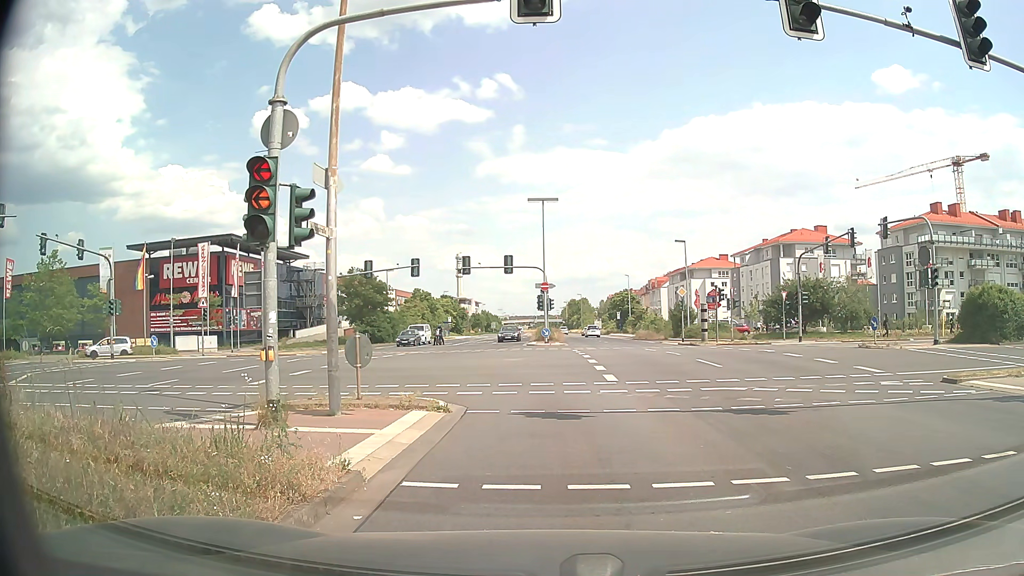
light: Day
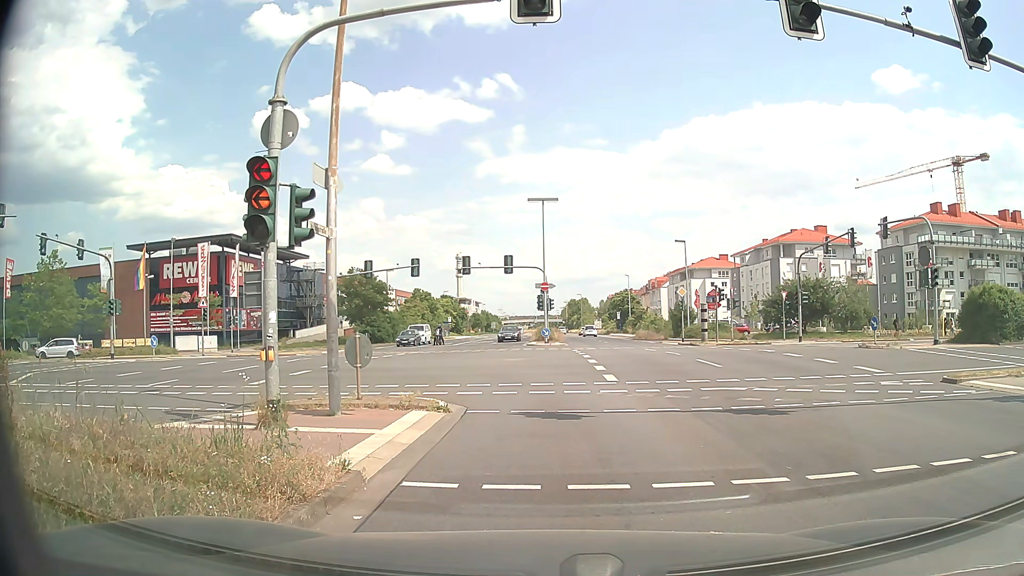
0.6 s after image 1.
(0.0, 0.0) m; 0°
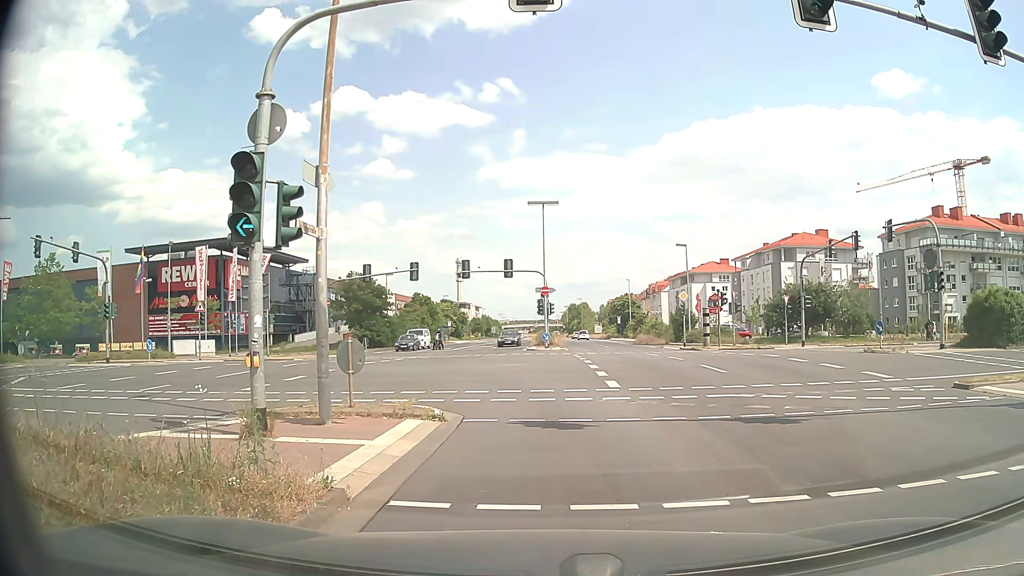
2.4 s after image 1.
(0.0, +0.5) m; 0°
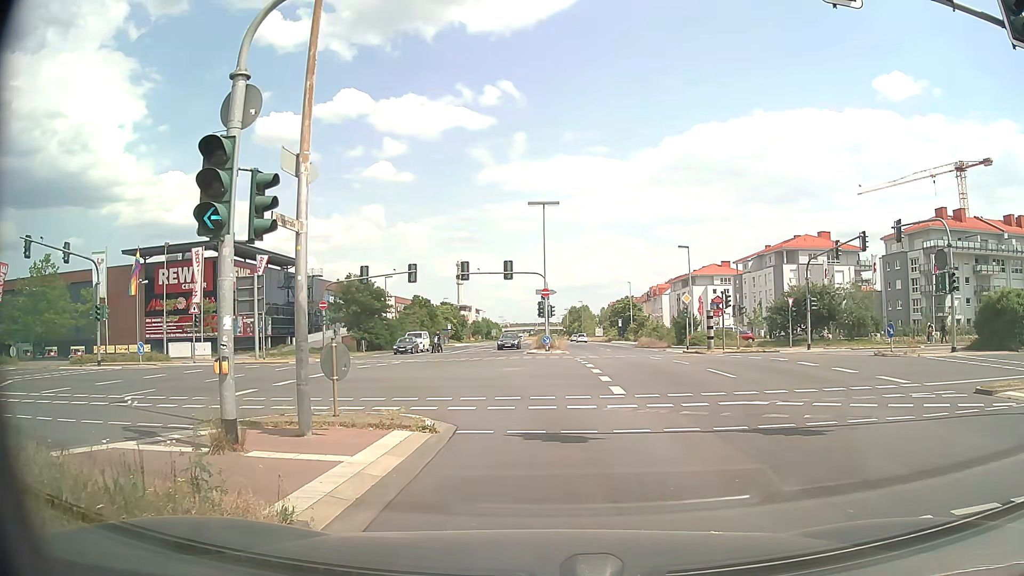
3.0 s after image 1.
(0.0, +1.0) m; +1°
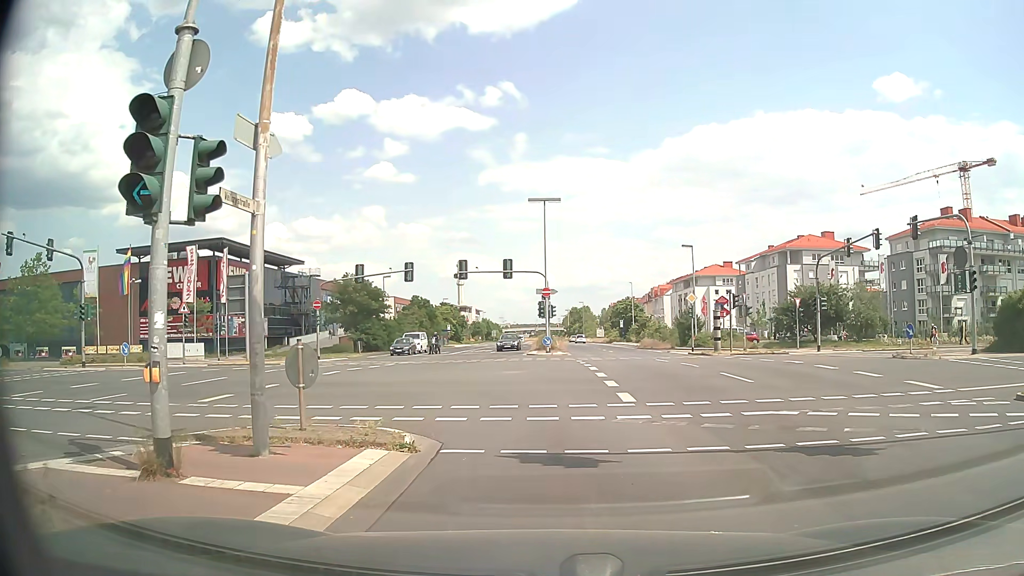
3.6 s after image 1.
(0.0, +1.6) m; -1°
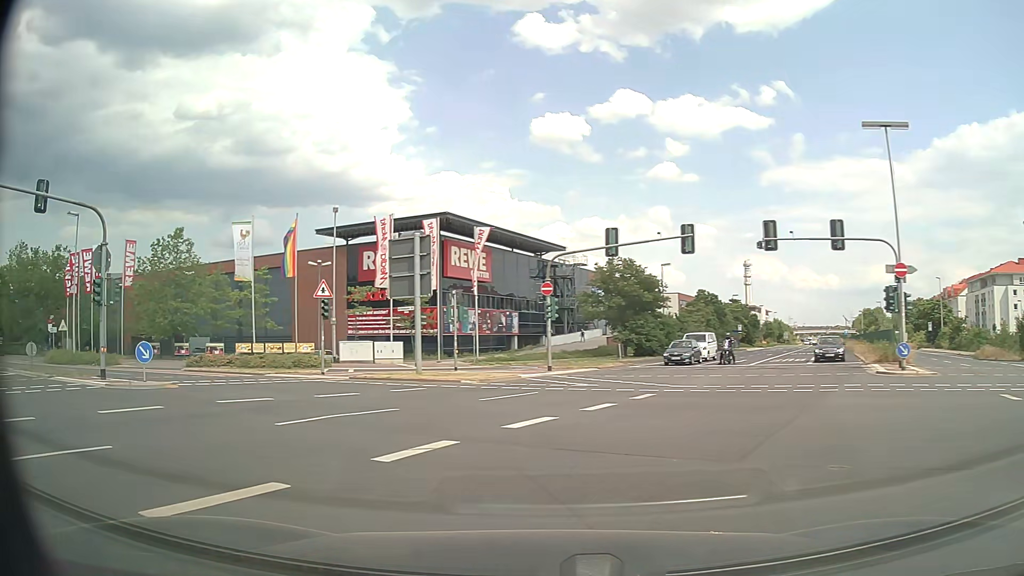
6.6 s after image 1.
(-2.4, +17.1) m; -25°
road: primary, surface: asphalt
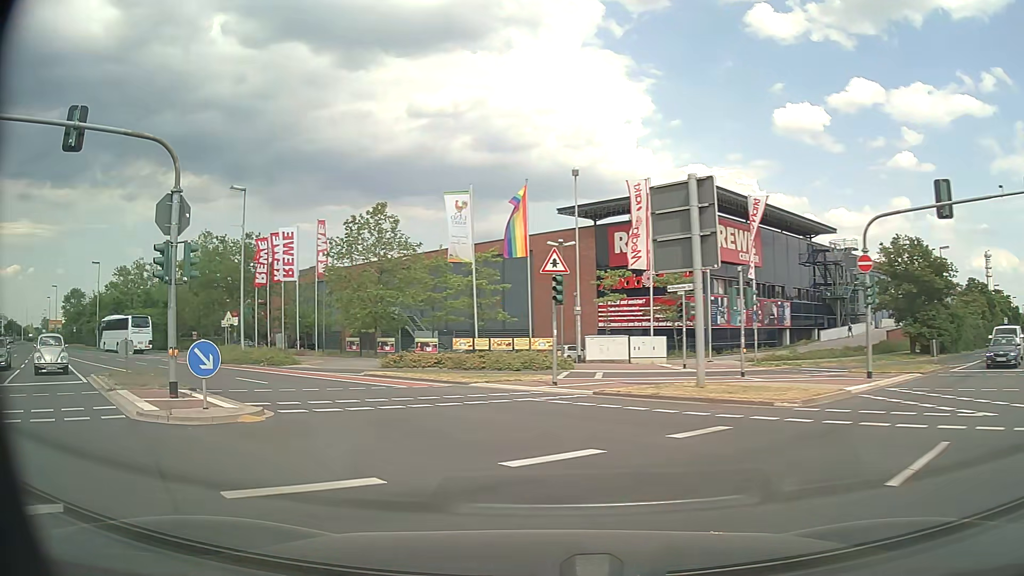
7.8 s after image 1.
(-1.6, +9.0) m; -21°
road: secondary
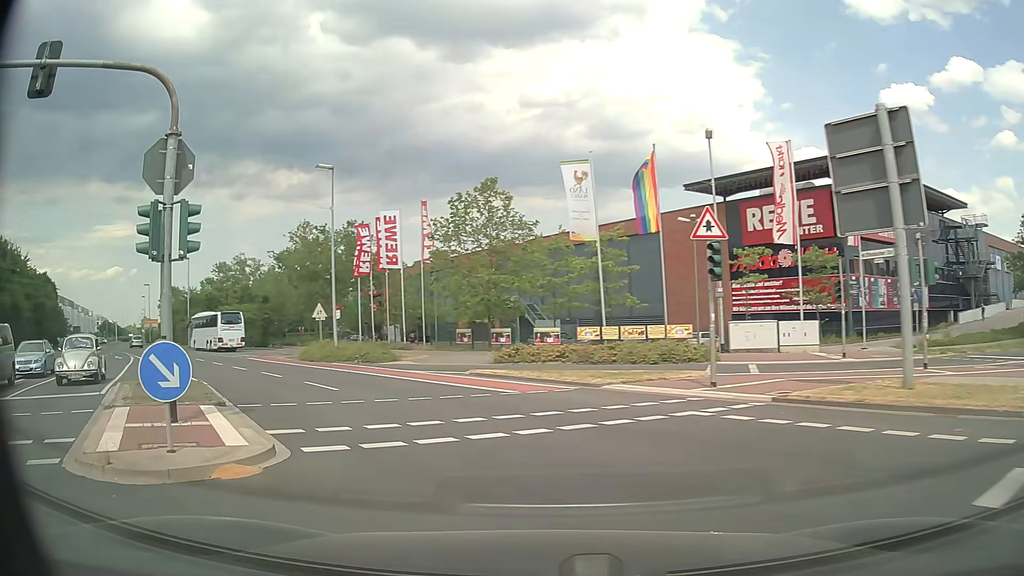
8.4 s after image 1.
(-0.4, +4.7) m; -10°
(-2, +10) (-7, +18) (-14, +26) (-20, +34) (-27, +41) (-33, +49) (-40, +56) (-46, +64) (-52, +72) (-59, +79) m
